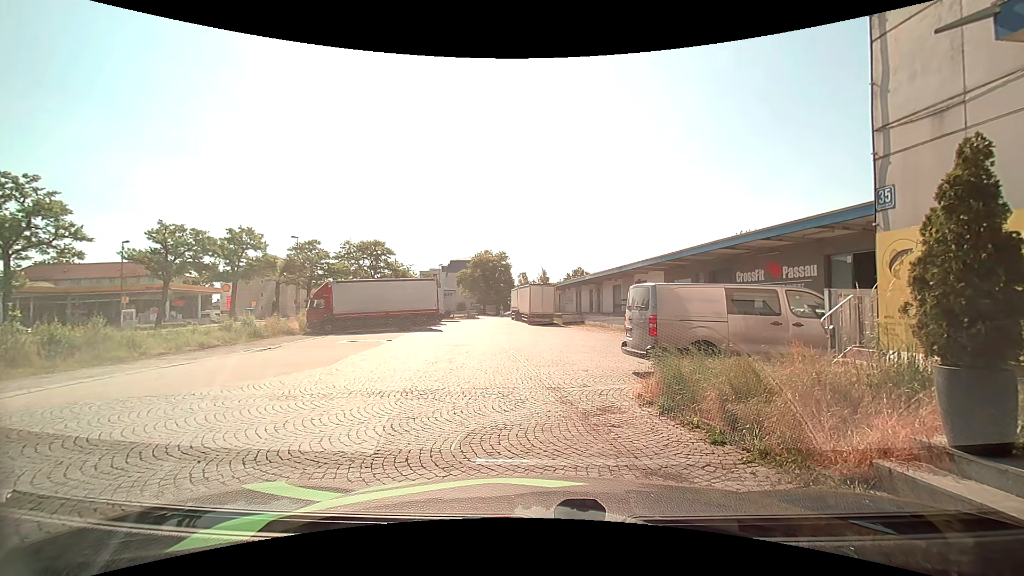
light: Day
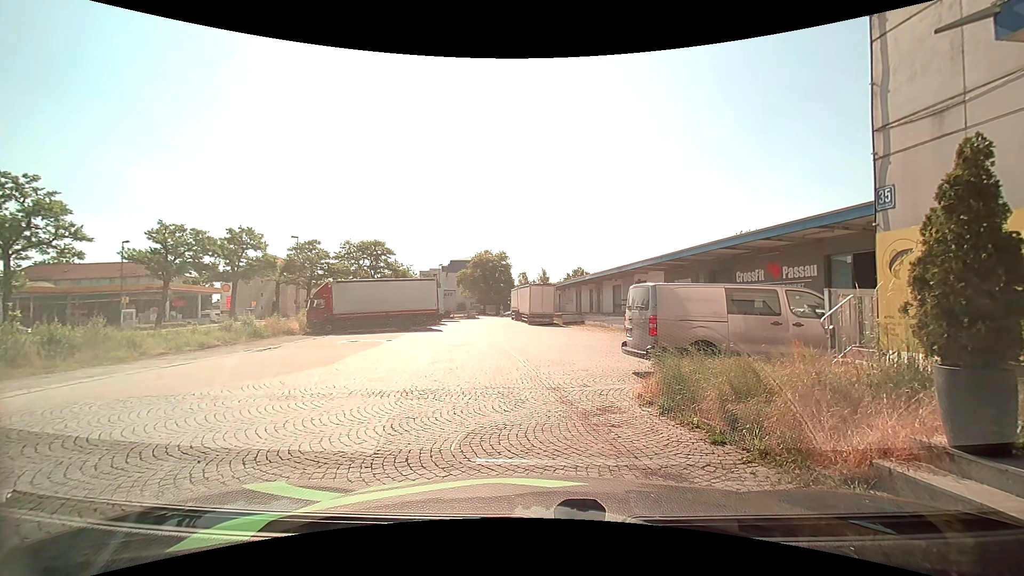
(0.0, 0.0) m; 0°
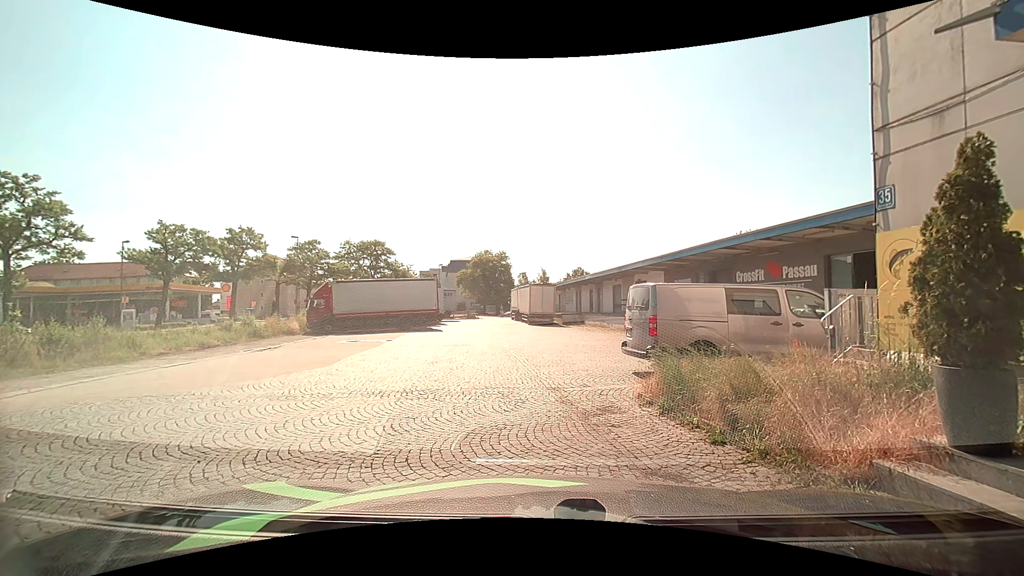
(0.0, 0.0) m; 0°
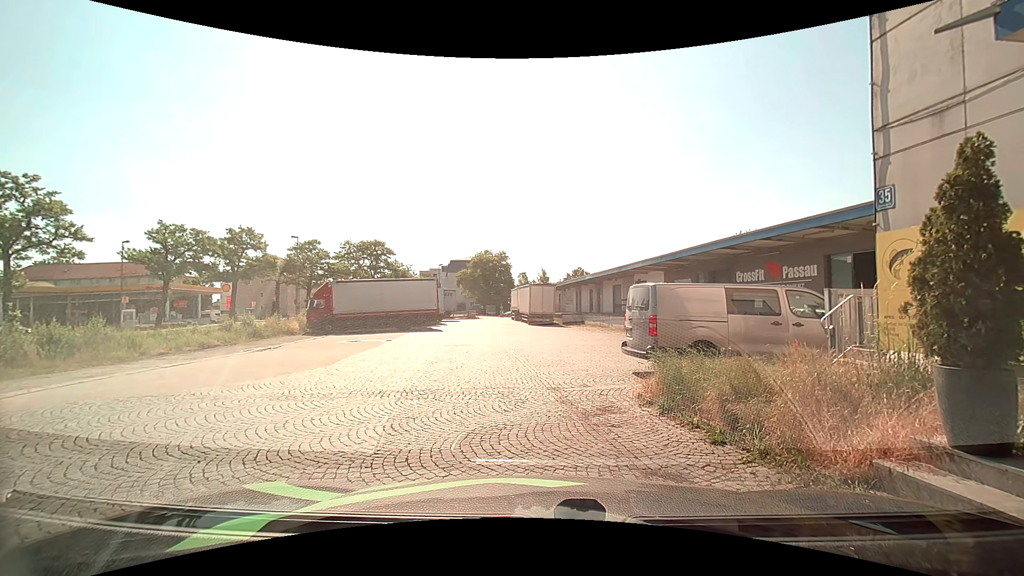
(0.0, 0.0) m; 0°
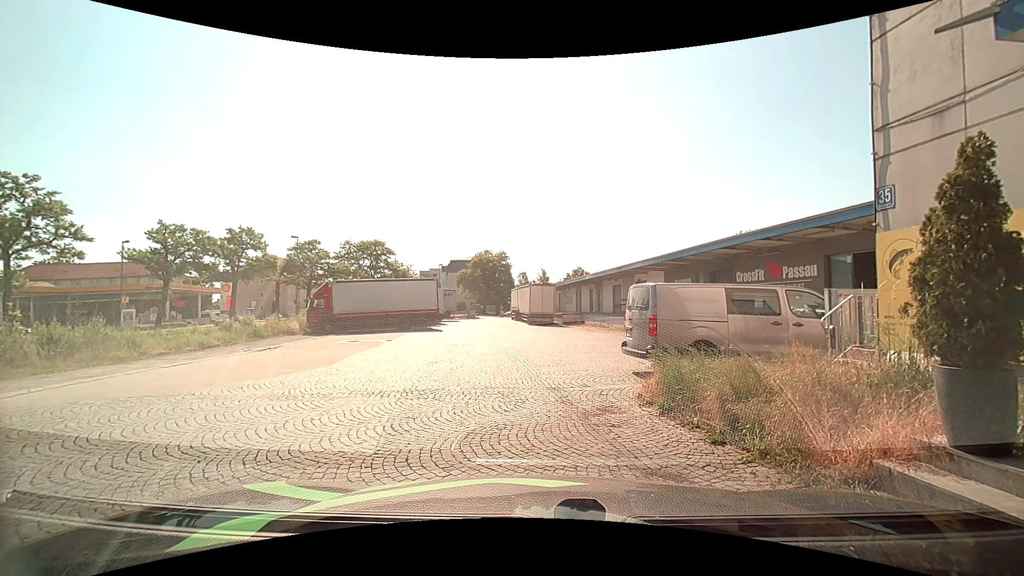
(0.0, 0.0) m; 0°
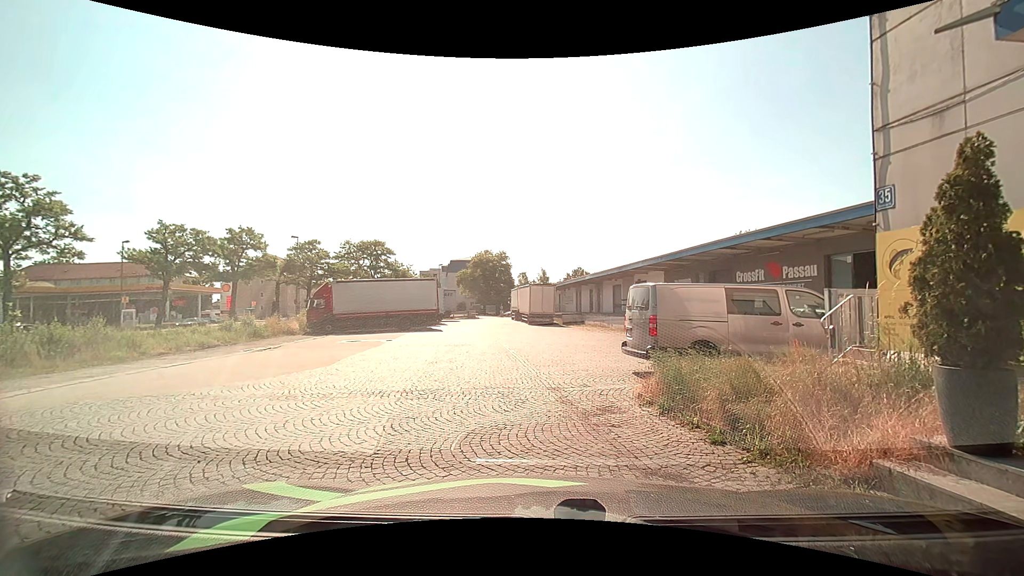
(0.0, 0.0) m; 0°
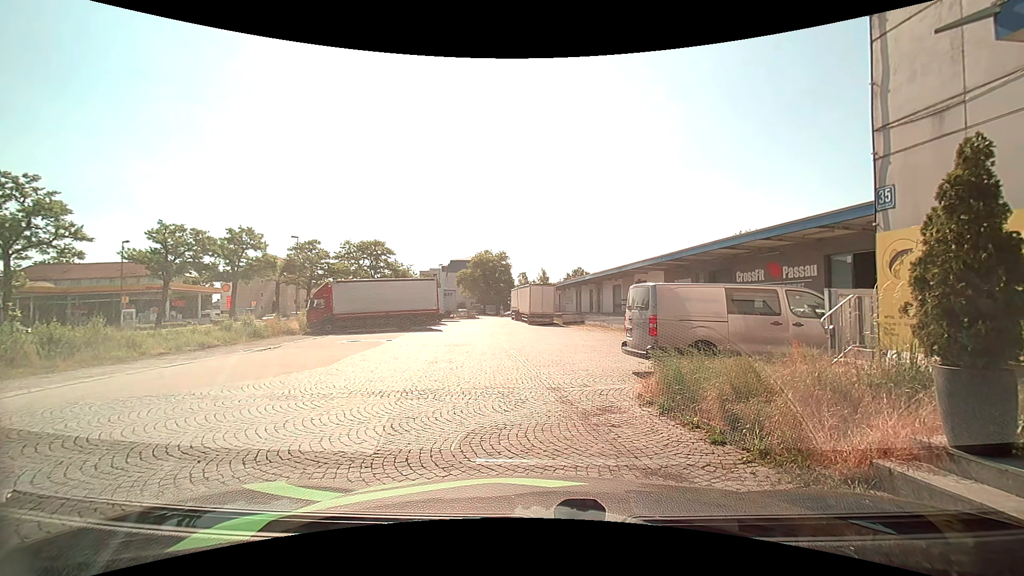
(0.0, 0.0) m; 0°
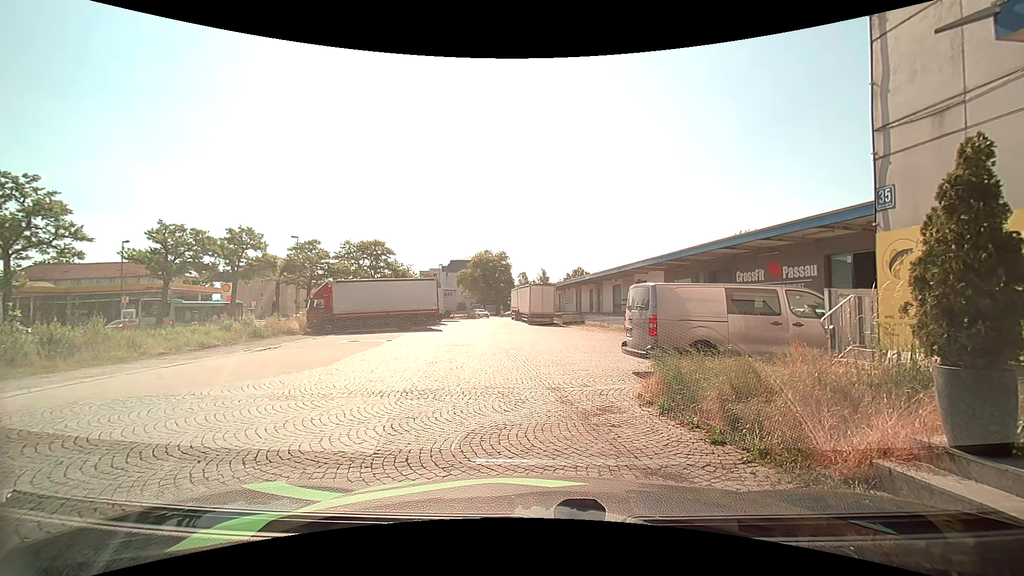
(0.0, 0.0) m; 0°
